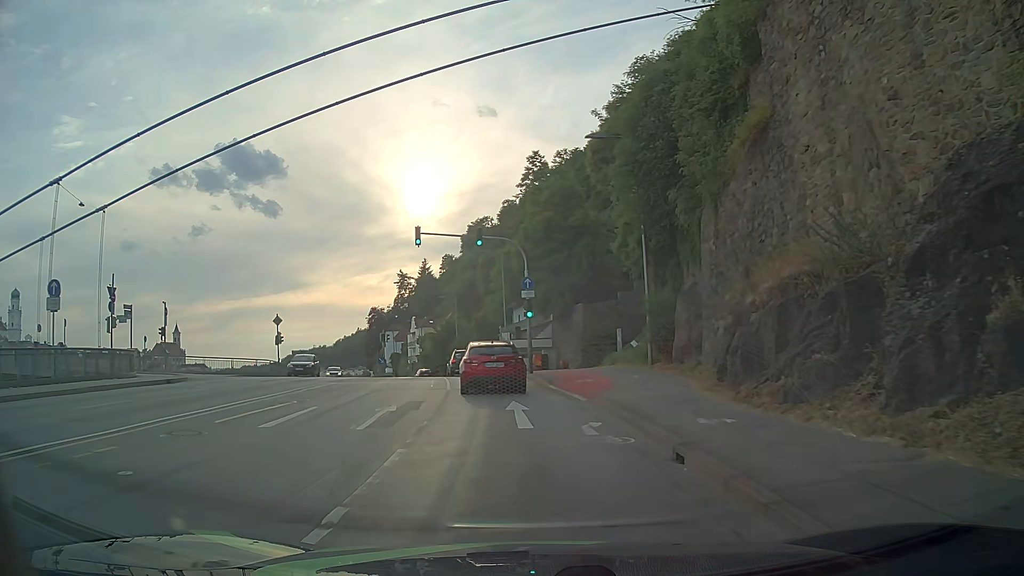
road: primary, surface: asphalt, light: Day
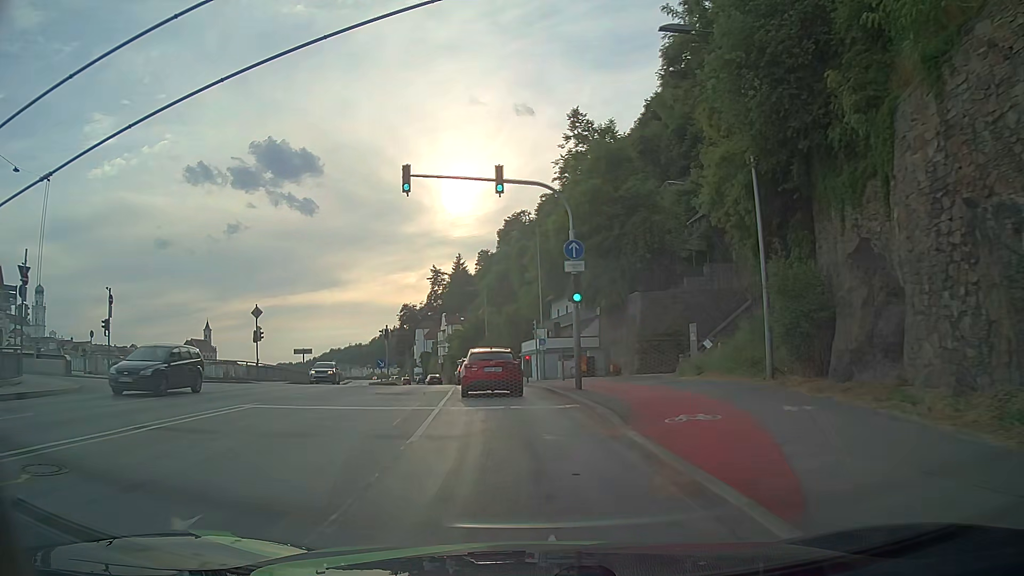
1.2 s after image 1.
(-0.2, +11.0) m; -2°
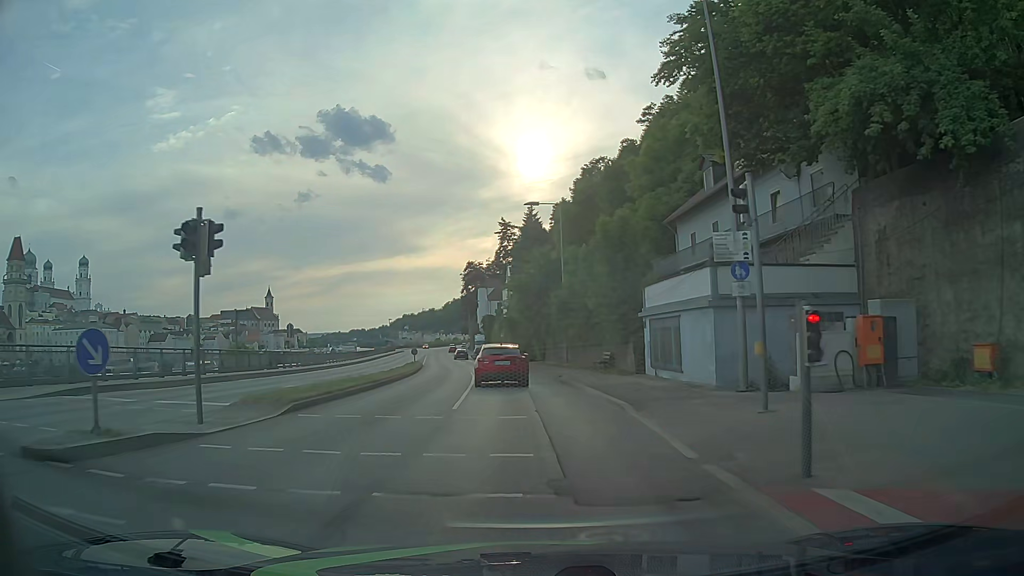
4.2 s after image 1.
(-2.3, +30.3) m; -7°
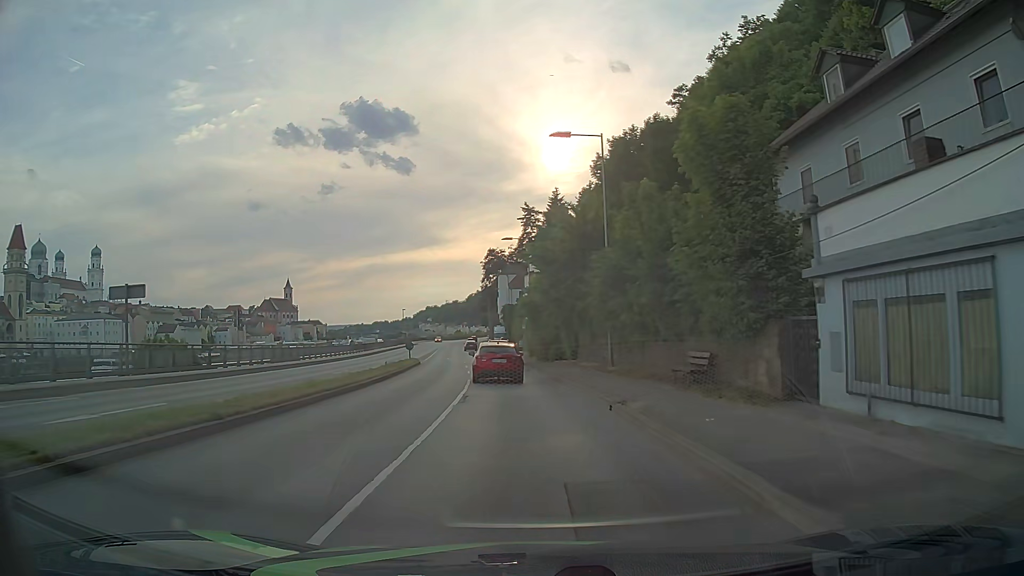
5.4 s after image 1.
(-0.2, +13.3) m; -2°
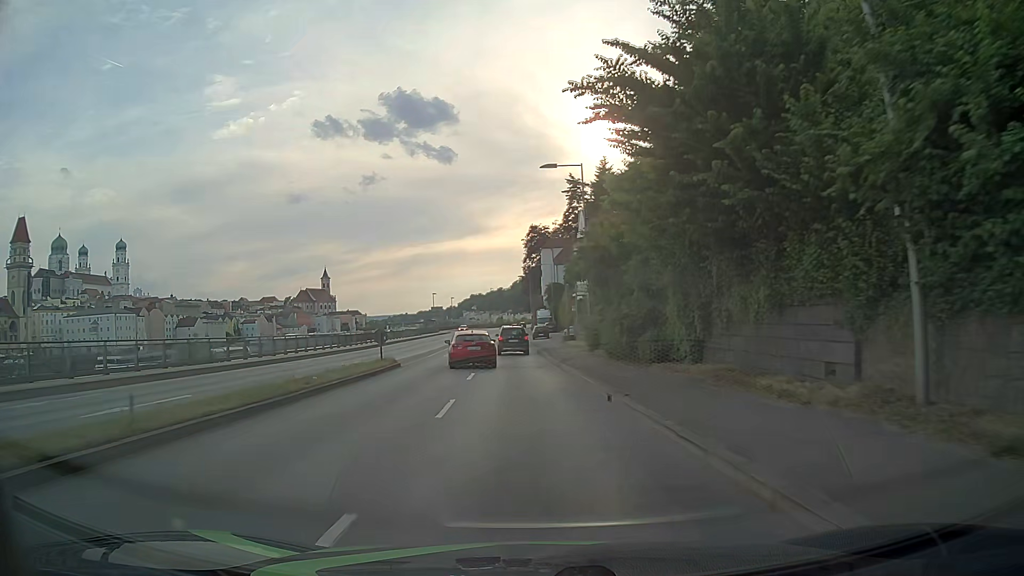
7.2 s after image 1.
(-0.8, +21.3) m; -4°
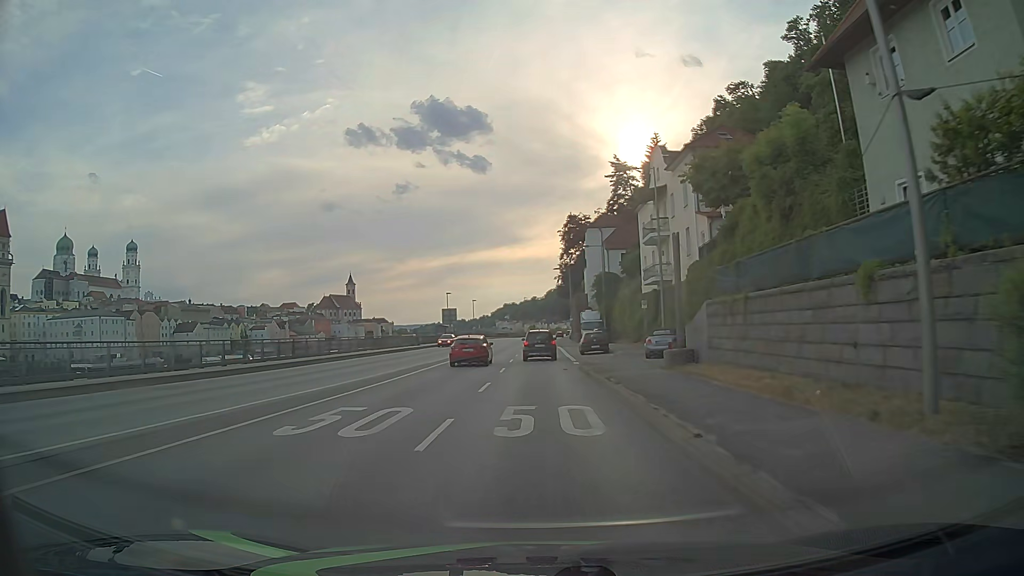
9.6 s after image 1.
(-1.1, +29.8) m; -3°
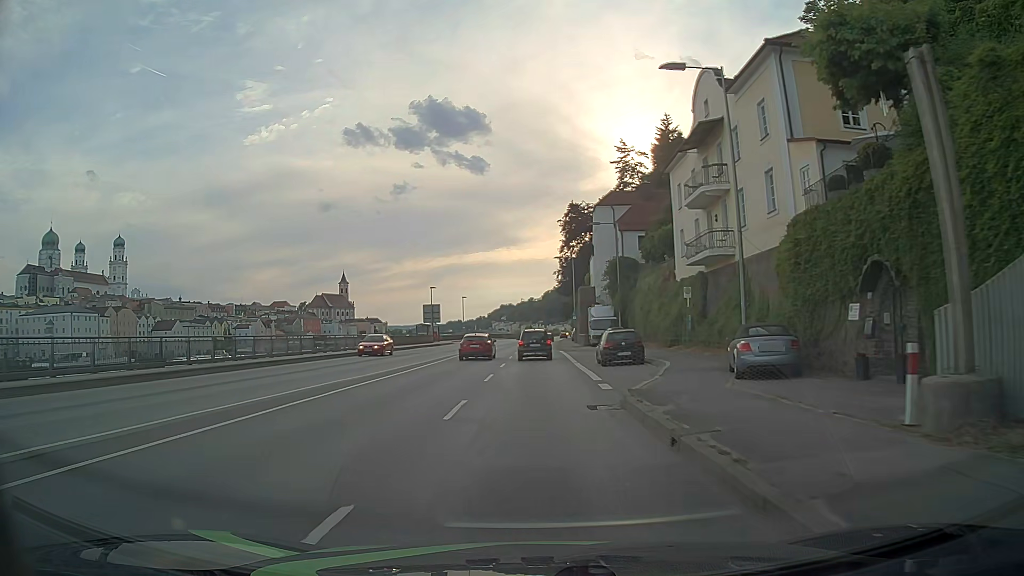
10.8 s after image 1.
(0.0, +15.0) m; 0°
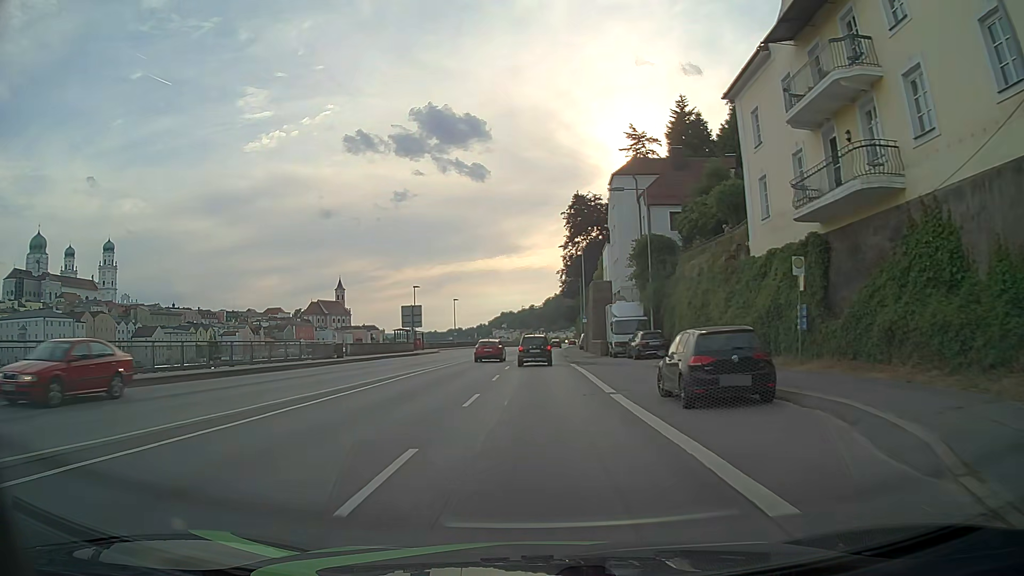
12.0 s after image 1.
(0.0, +15.1) m; 0°
(0, +10) (0, +20) (0, +30) (+1, +40) (+1, +50) (+1, +60) (+2, +70) (+2, +80) (+3, +90) (+4, +100) m
